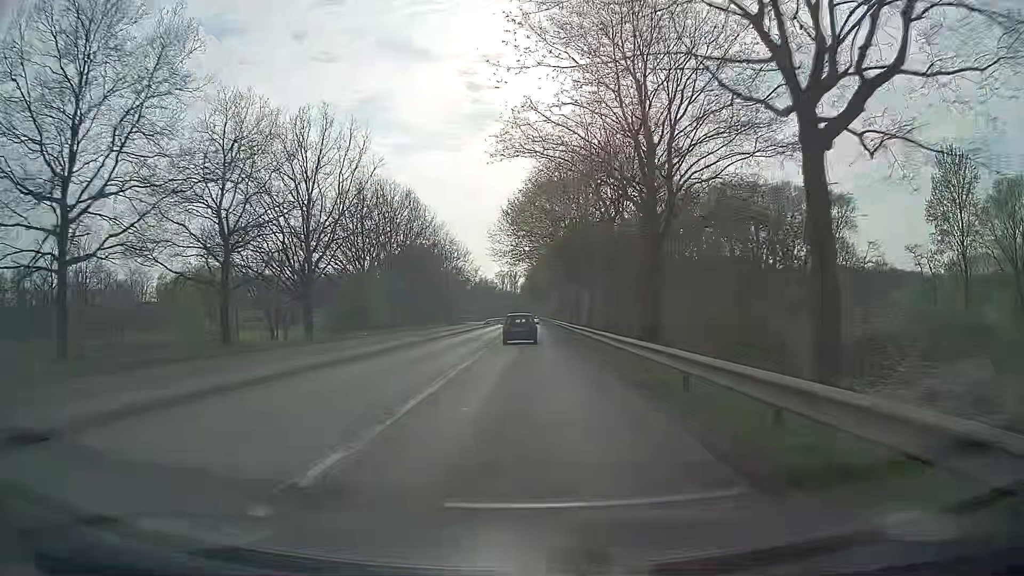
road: secondary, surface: asphalt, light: Day
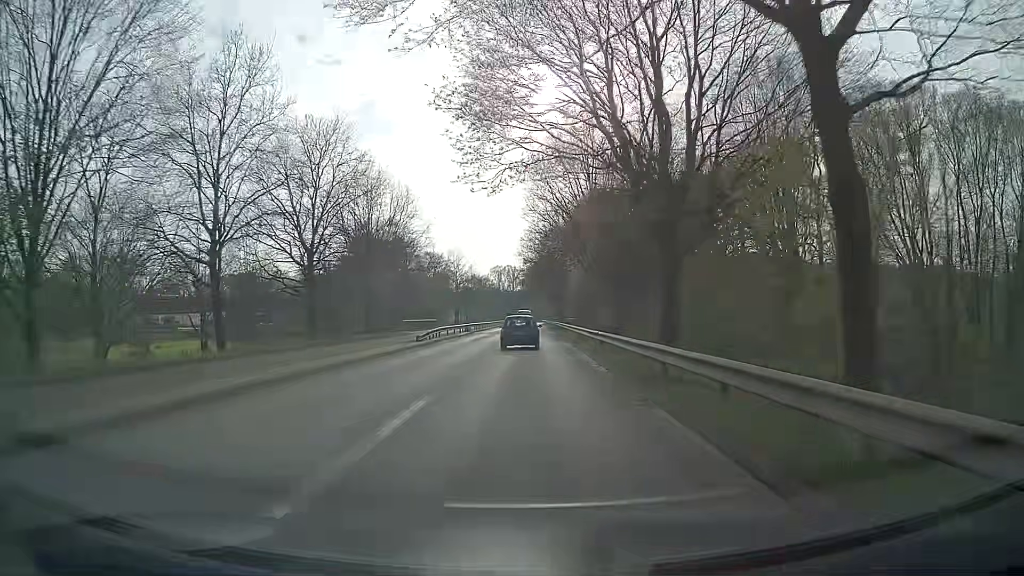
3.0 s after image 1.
(0.0, +50.0) m; 0°
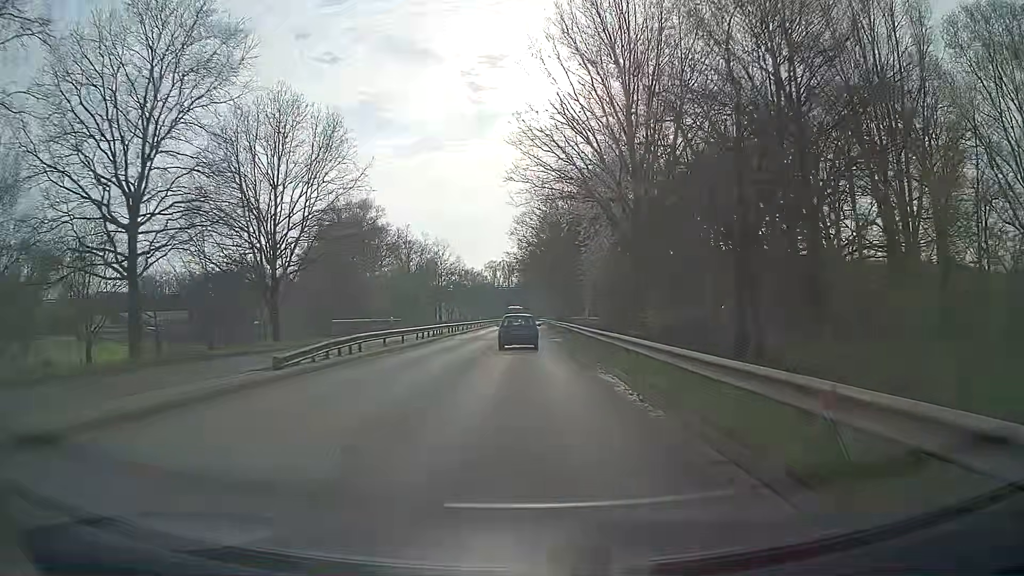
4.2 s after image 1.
(0.0, +19.5) m; 0°
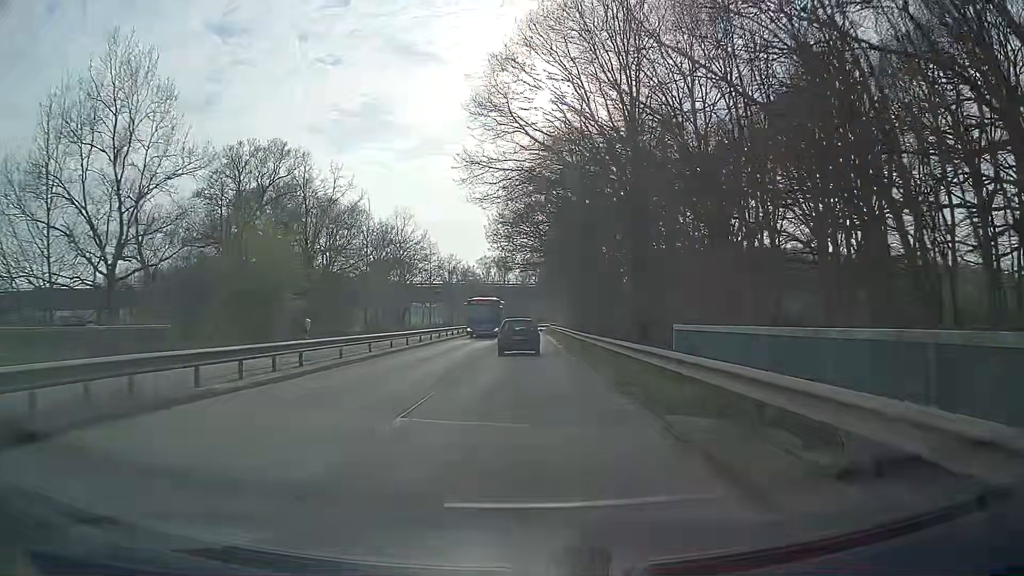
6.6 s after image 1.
(0.0, +38.2) m; 0°
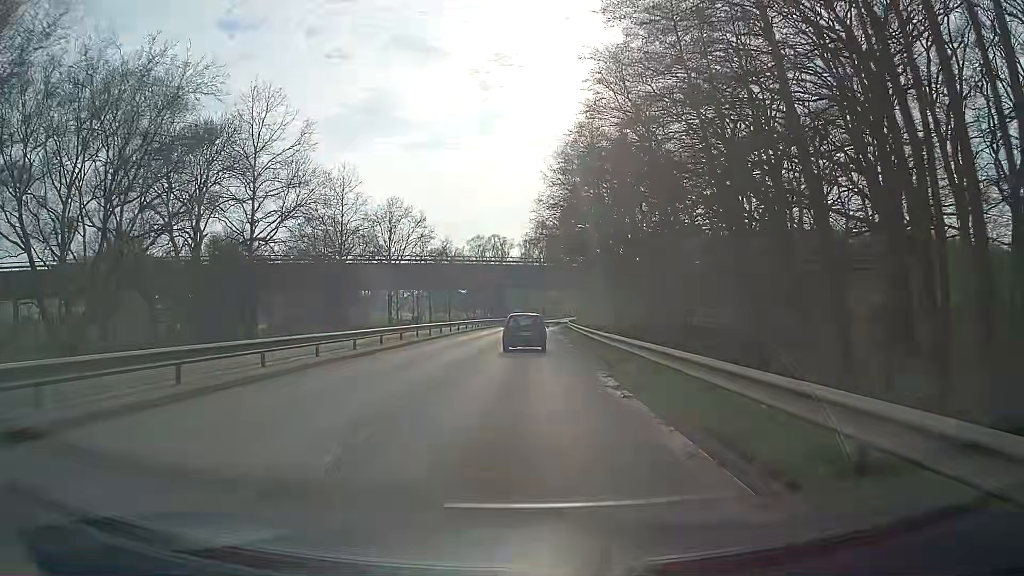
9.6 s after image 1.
(-0.1, +47.1) m; -1°
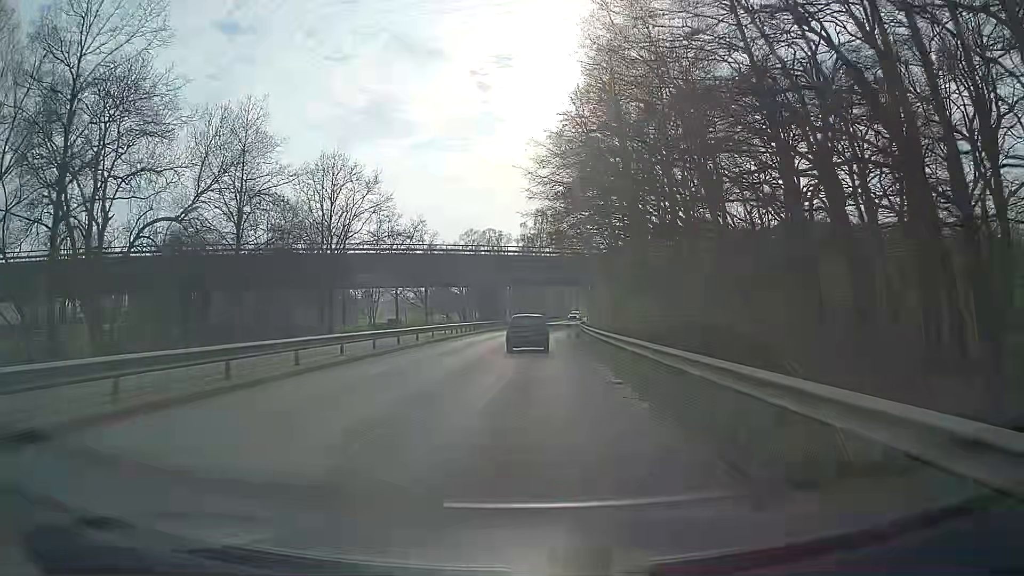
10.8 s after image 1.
(+0.1, +18.2) m; 0°
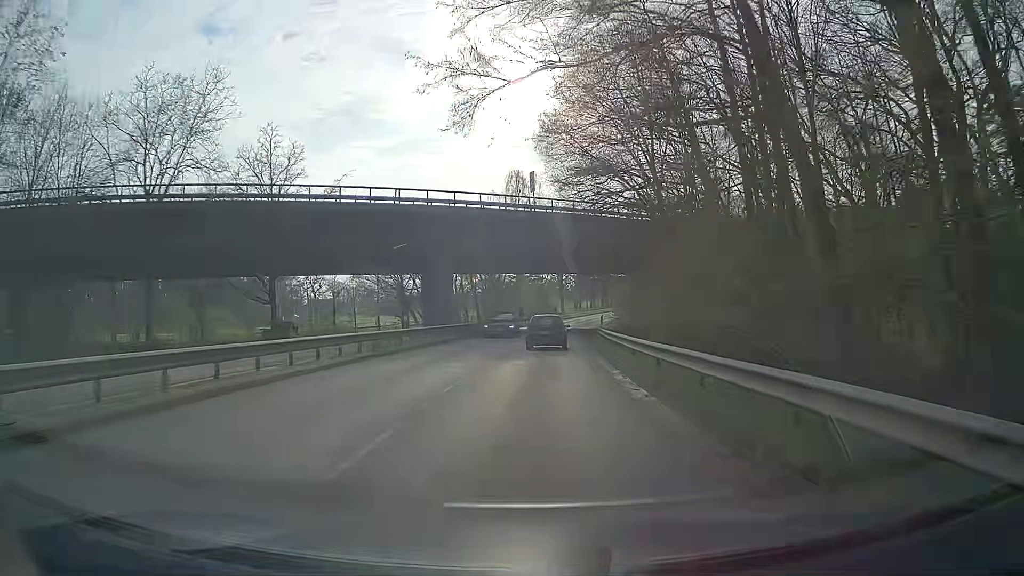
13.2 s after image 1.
(+0.9, +36.4) m; +4°
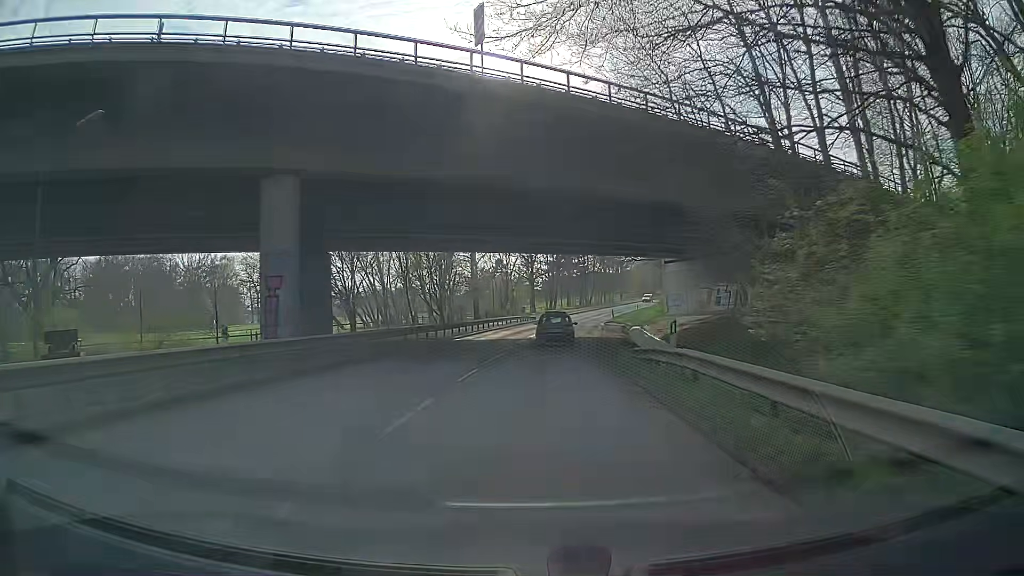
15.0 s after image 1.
(+0.2, +27.8) m; +1°
